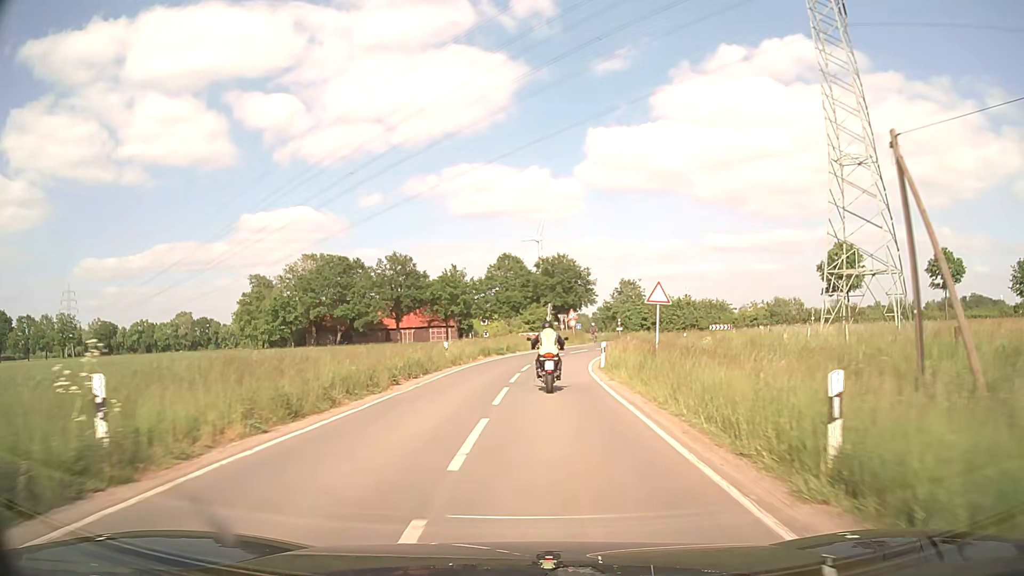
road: secondary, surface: asphalt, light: Day
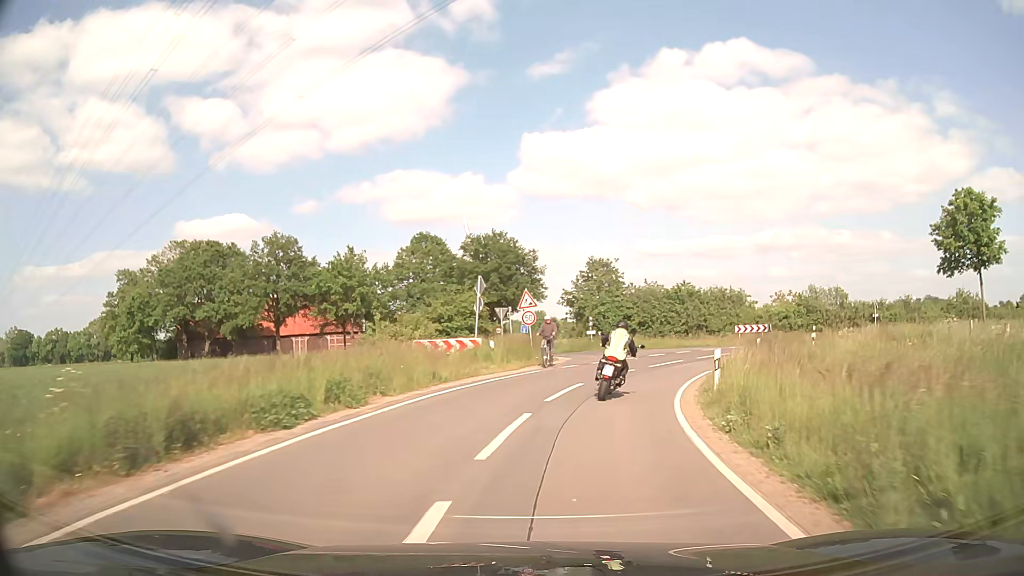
(+0.7, +29.9) m; +5°
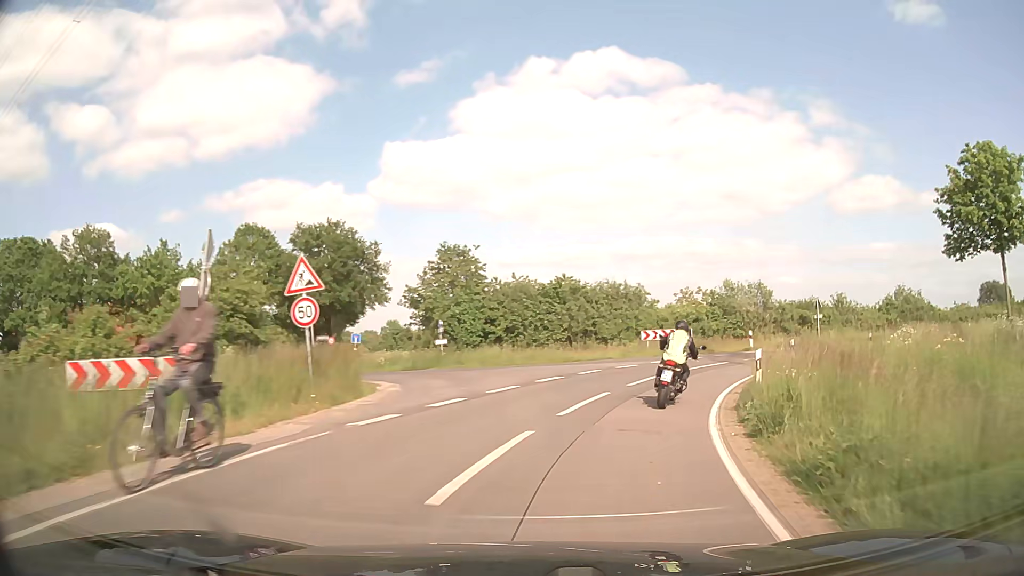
(+1.2, +14.1) m; +12°
(+1, +10) (+4, +19) (+10, +28) (+17, +35) (+25, +40) (+35, +43) (+44, +46) (+54, +49) (+64, +51) (+73, +53) m
